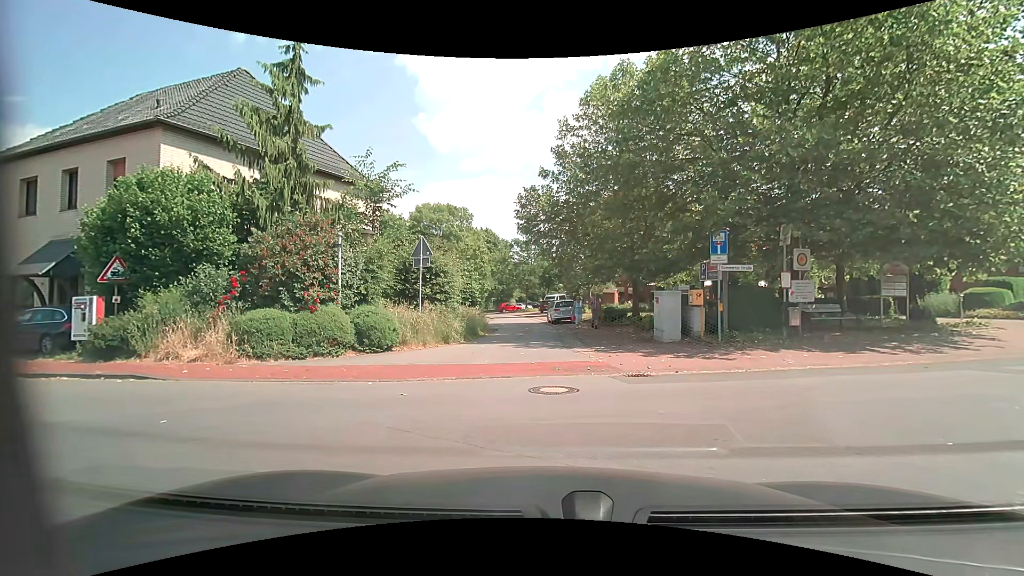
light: Day
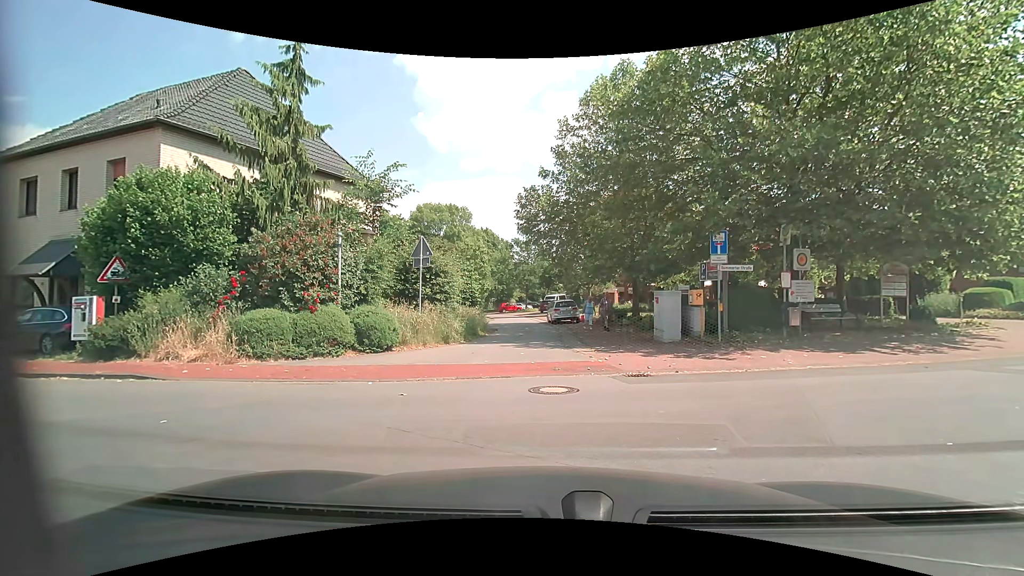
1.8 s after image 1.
(0.0, 0.0) m; 0°
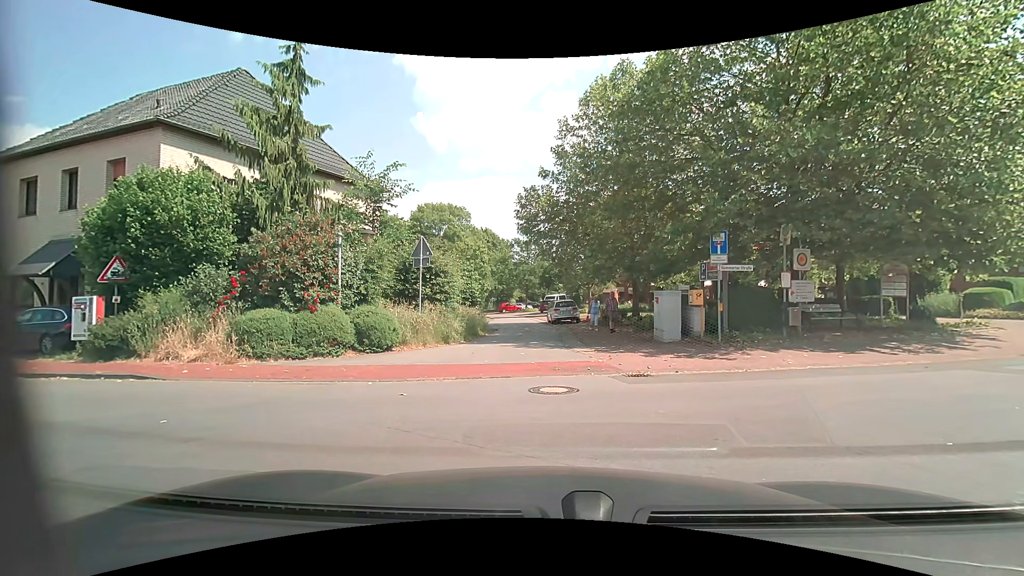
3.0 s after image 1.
(0.0, 0.0) m; 0°
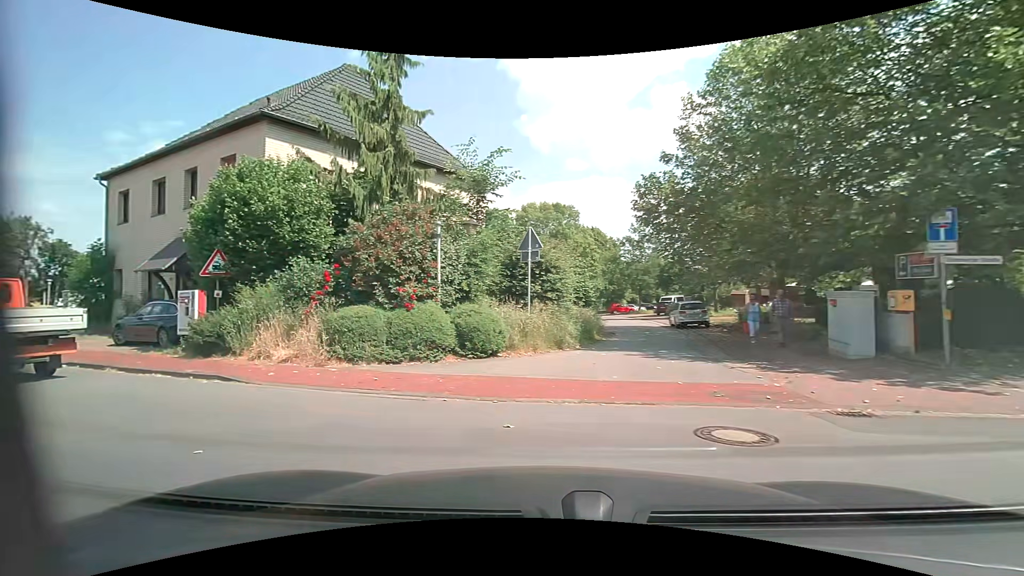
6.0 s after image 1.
(-0.1, +2.4) m; -10°
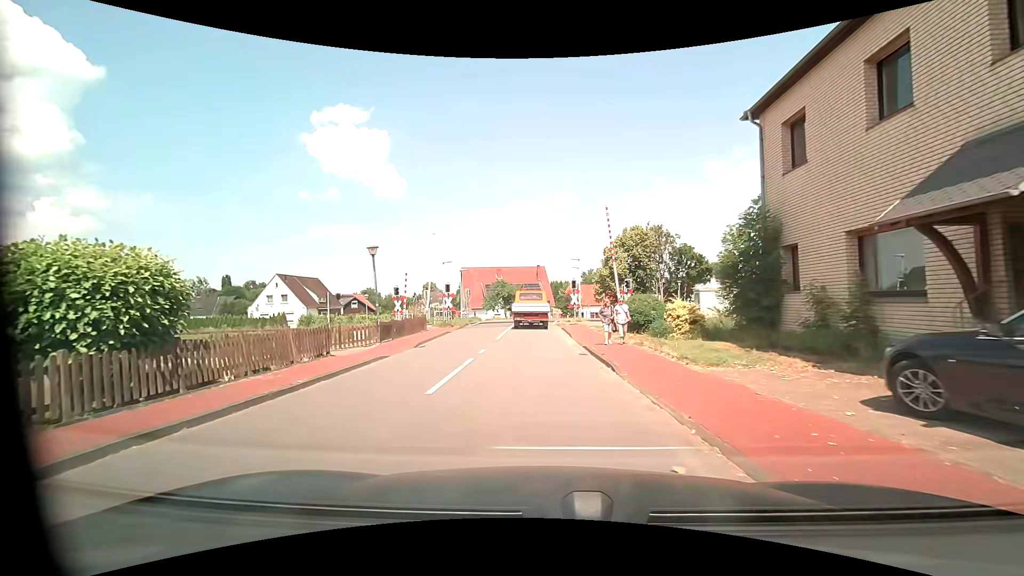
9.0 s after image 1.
(-9.3, +10.6) m; -62°
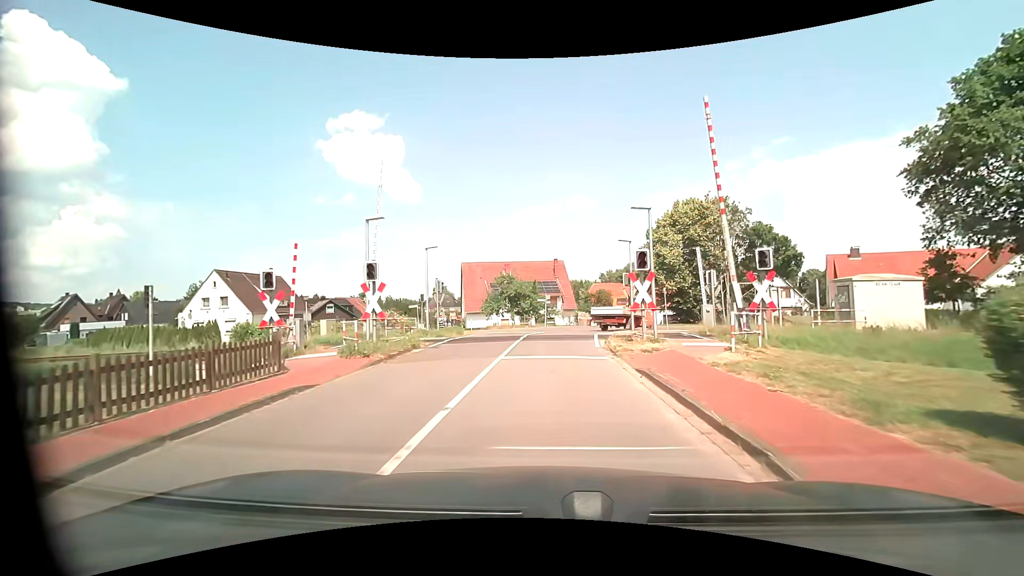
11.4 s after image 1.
(-0.6, +18.1) m; -2°
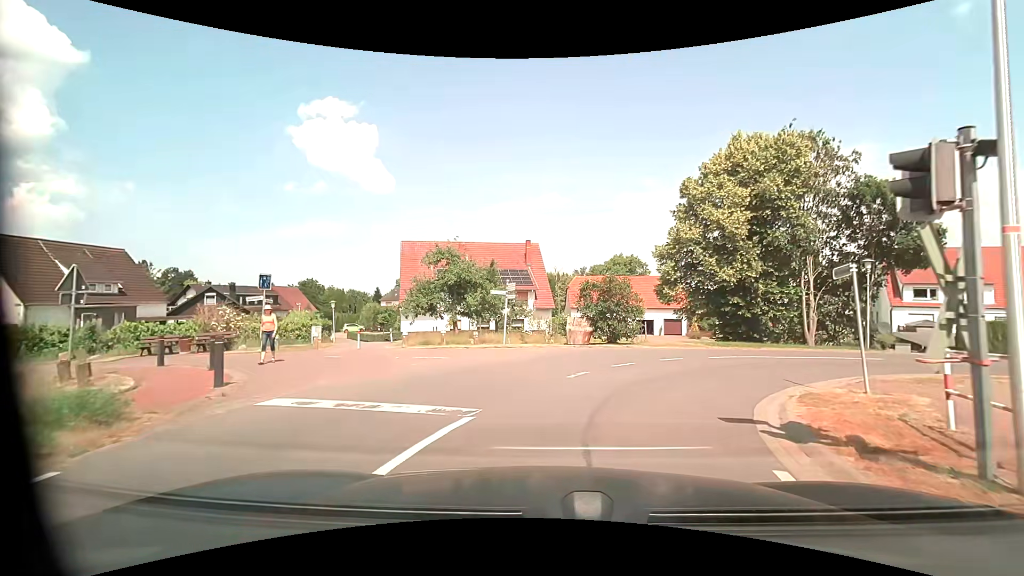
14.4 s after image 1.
(+0.2, +20.3) m; +4°
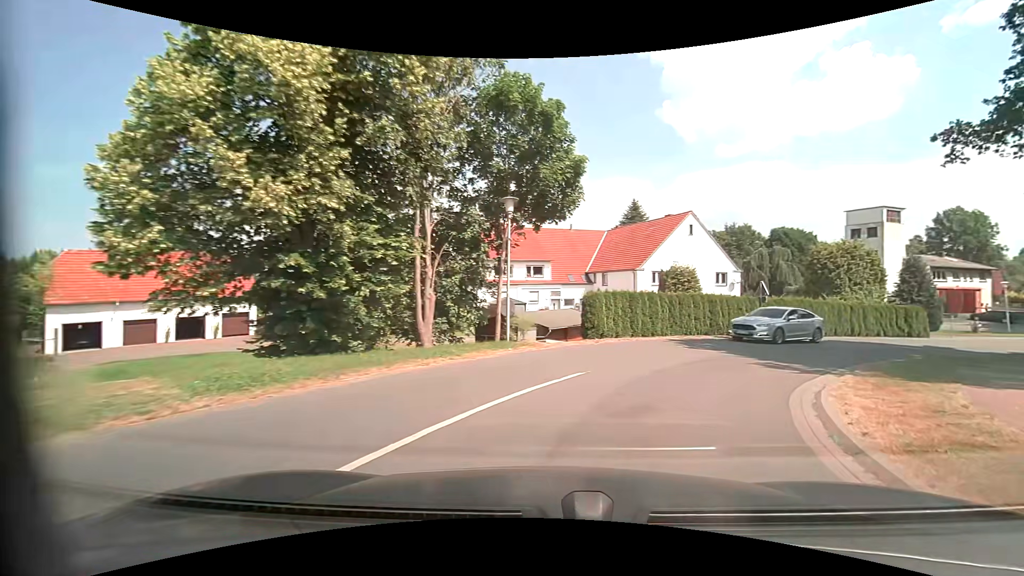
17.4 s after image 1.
(+4.8, +16.4) m; +41°
